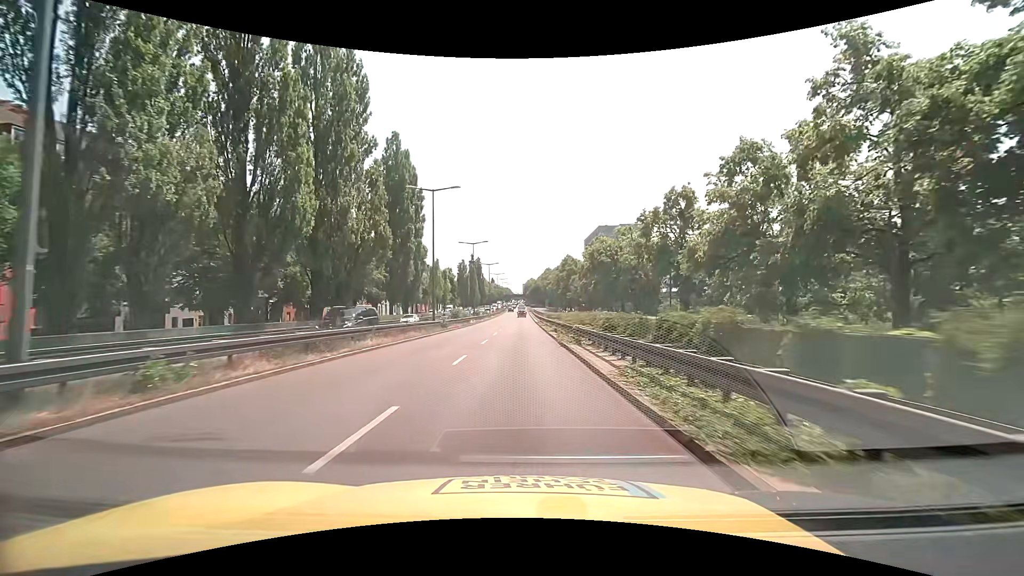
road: trunk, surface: asphalt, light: Day
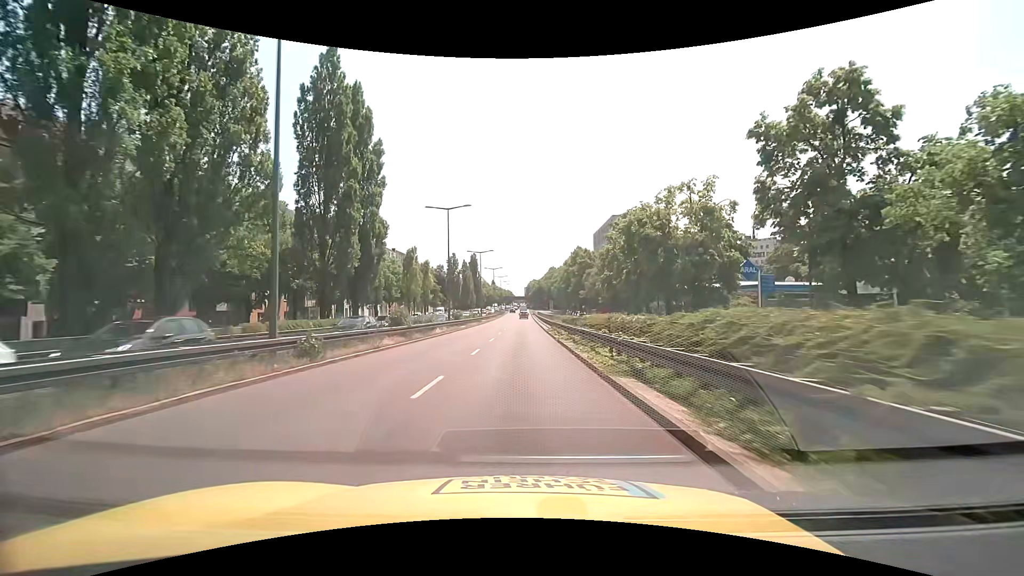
(0.0, +23.3) m; -1°
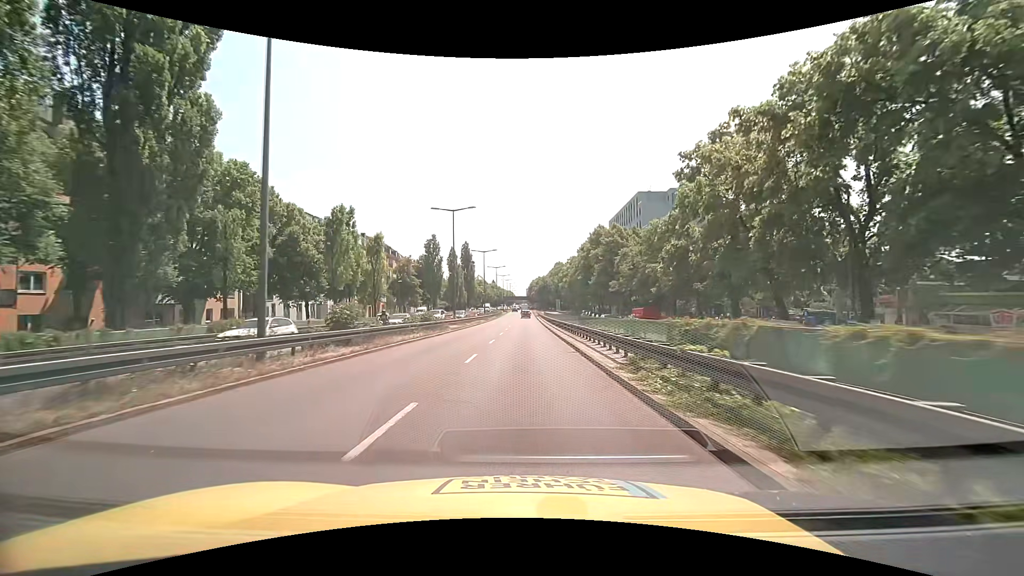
(+0.2, +30.6) m; 0°
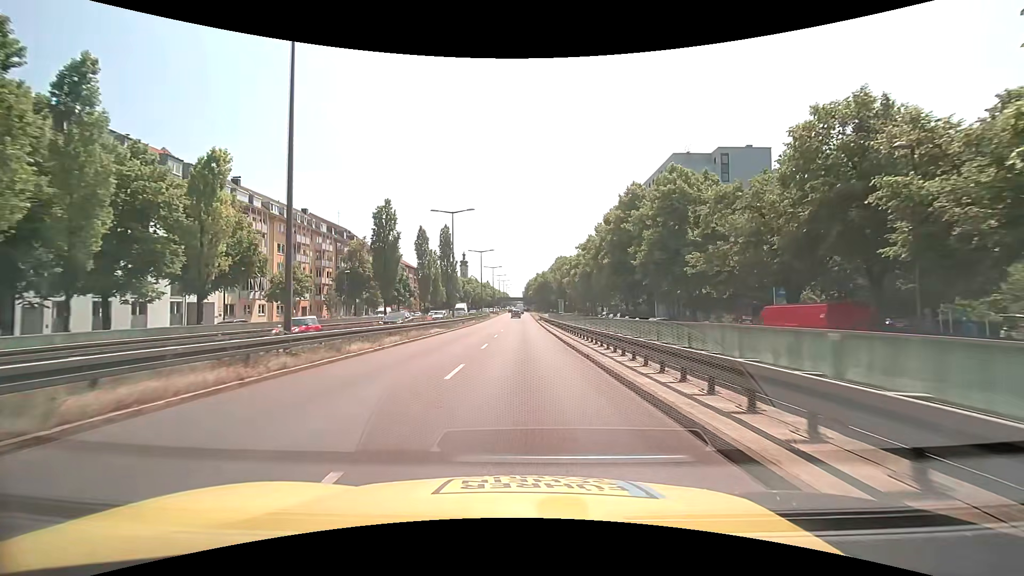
(+0.2, +30.4) m; +1°
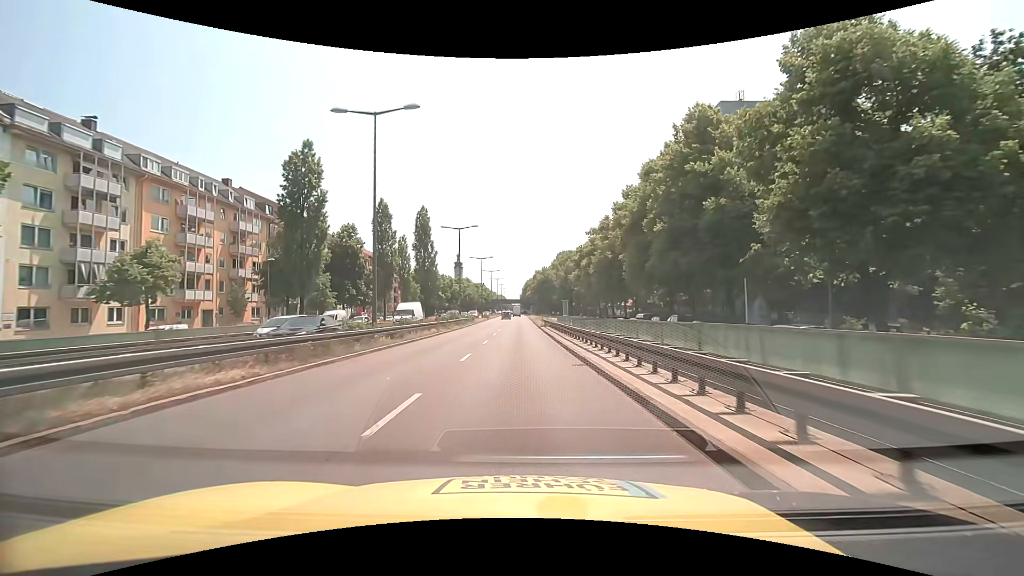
(+0.2, +22.9) m; 0°
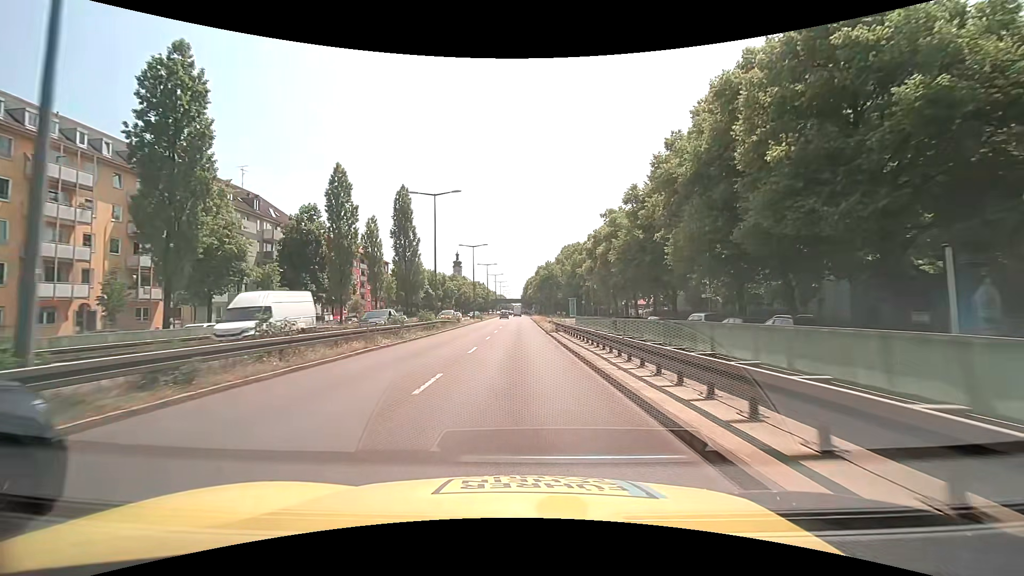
(0.0, +15.2) m; 0°
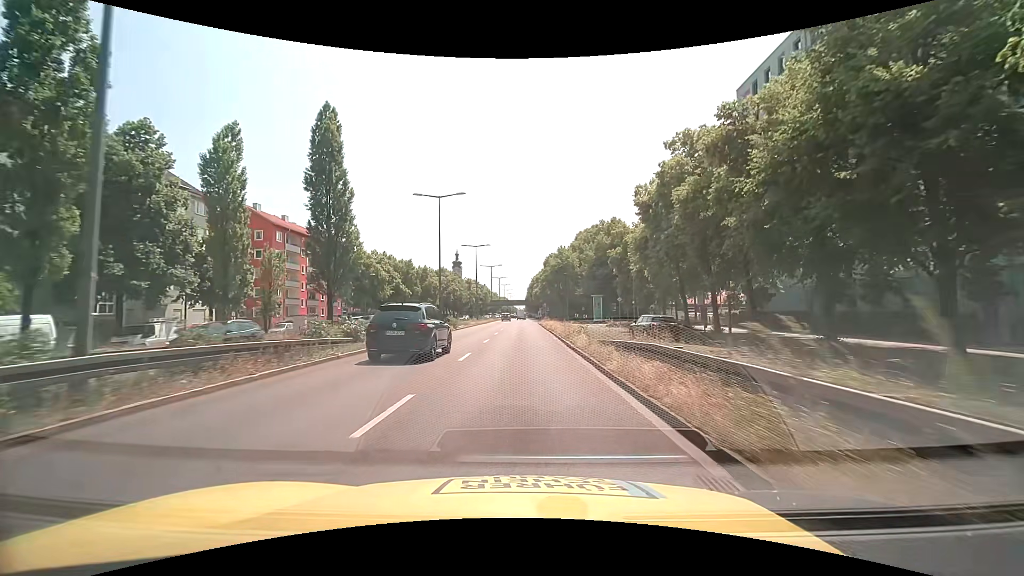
(0.0, +30.3) m; 0°
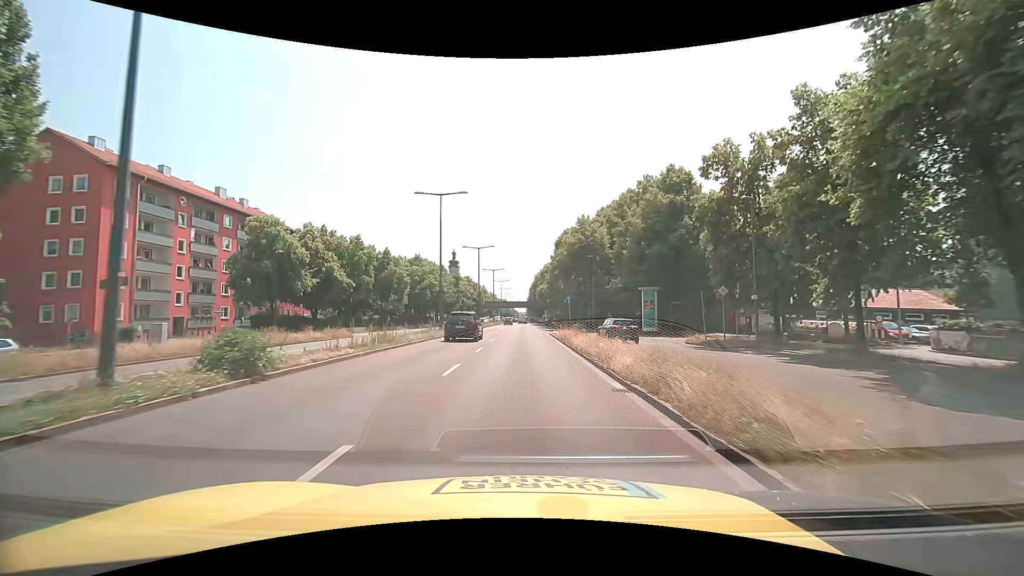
(-0.1, +30.2) m; 0°
(0, +10) (0, +20) (0, +30) (0, +40) (0, +50) (0, +60) (0, +70) (0, +80) (0, +90) (0, +100) m
